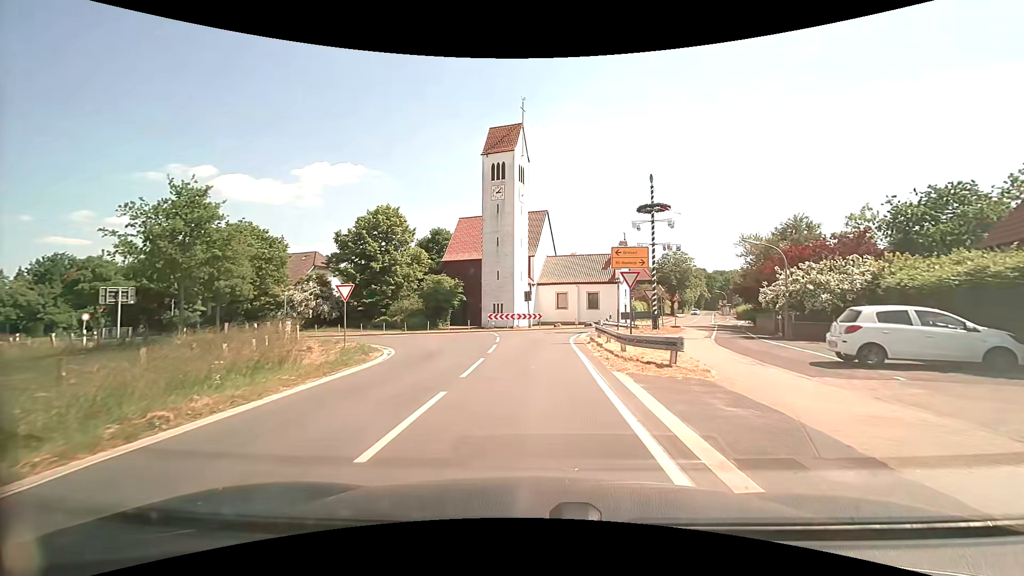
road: tertiary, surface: asphalt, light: Day
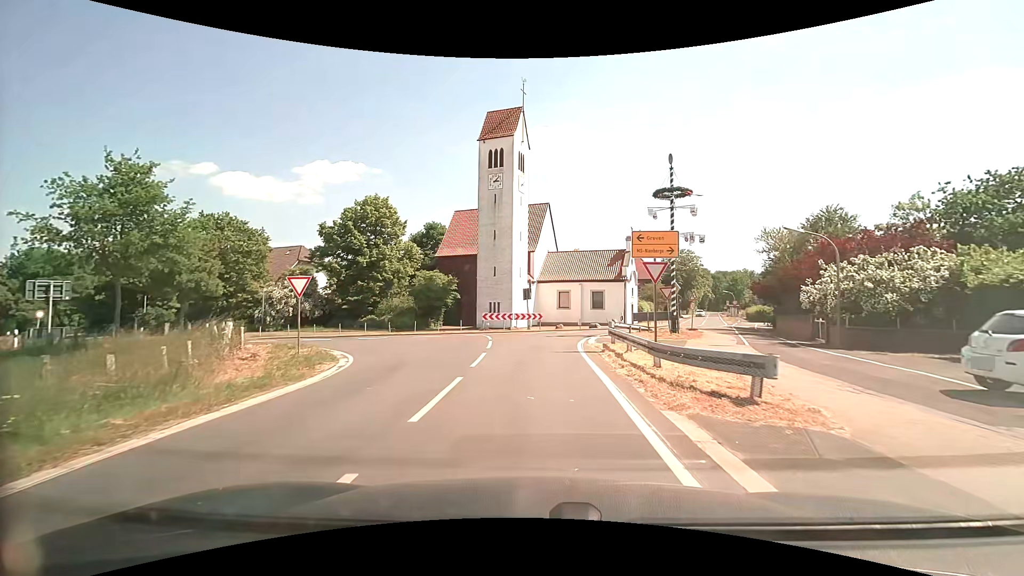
(0.0, +4.2) m; 0°
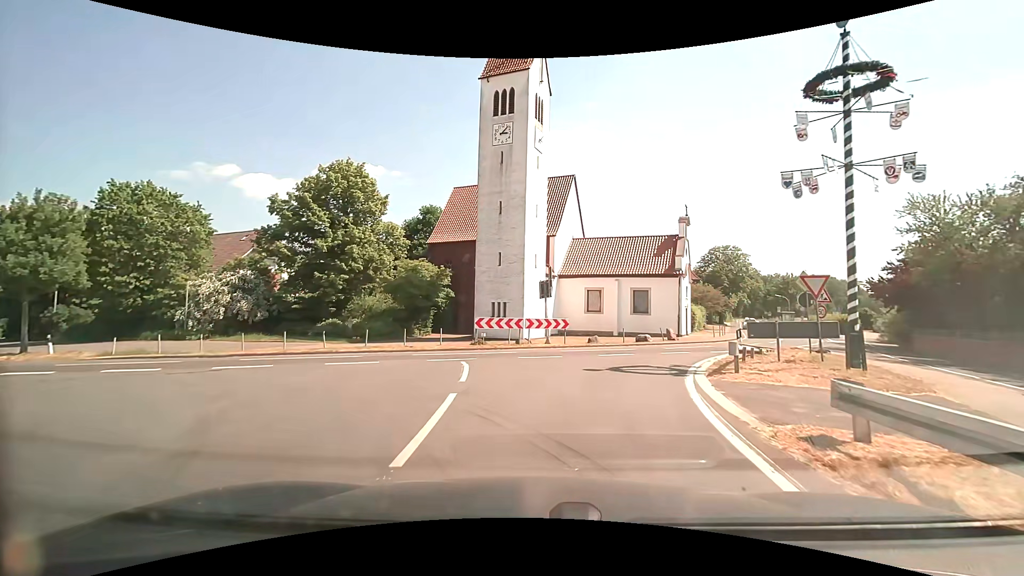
(-0.2, +13.5) m; -2°
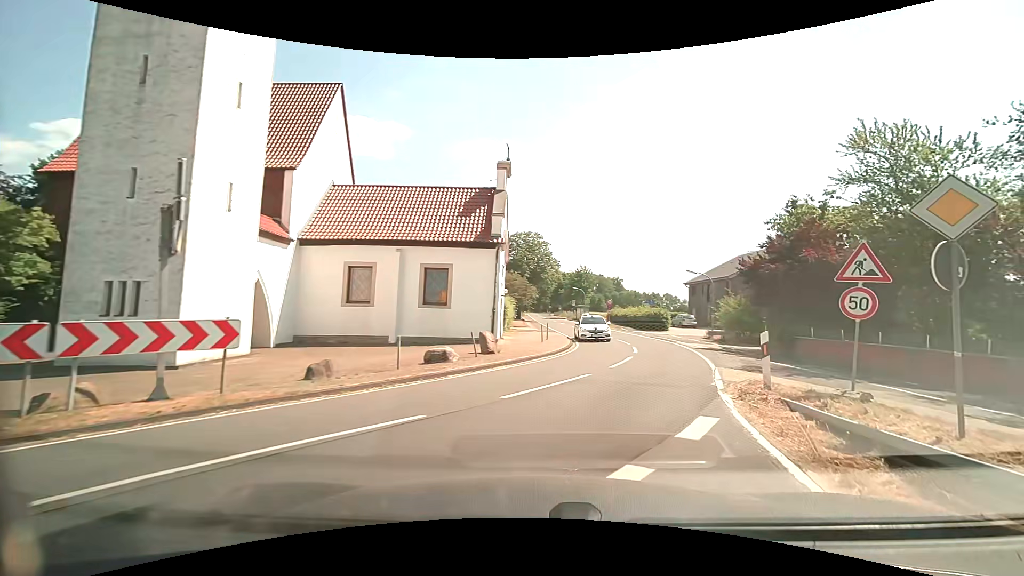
(+2.3, +16.0) m; +23°
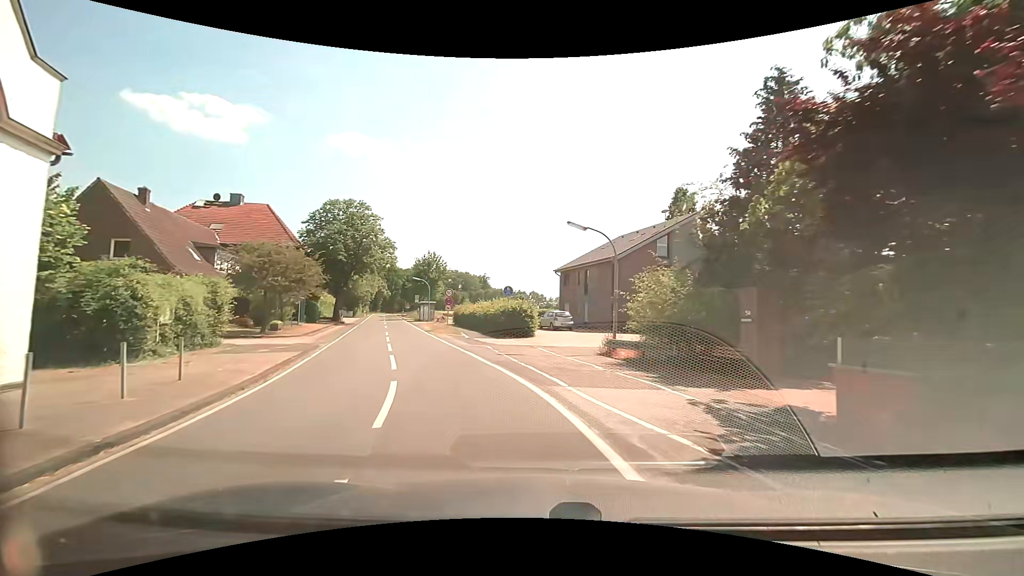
(+4.7, +19.8) m; +14°
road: secondary
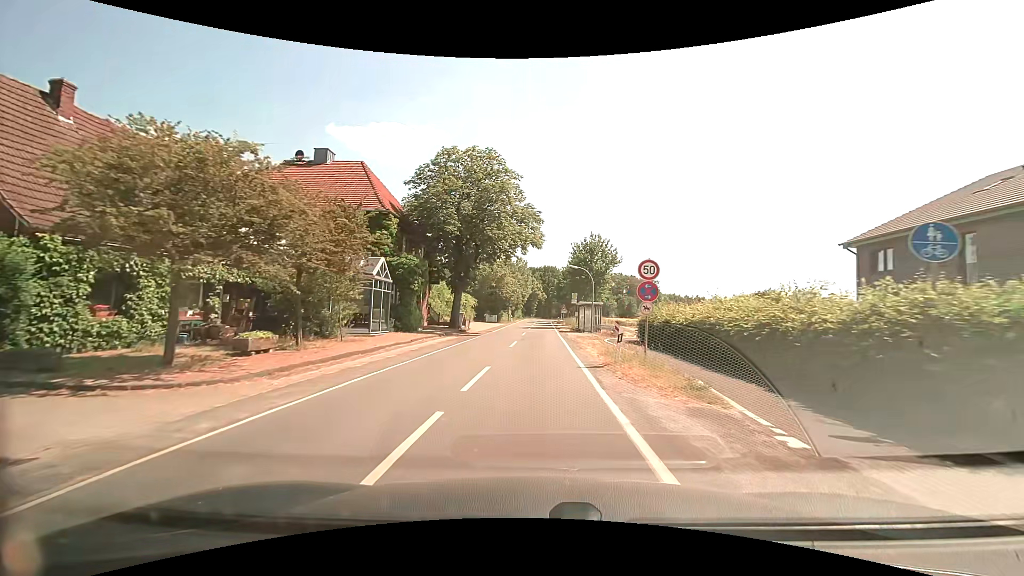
(-4.0, +21.5) m; -18°
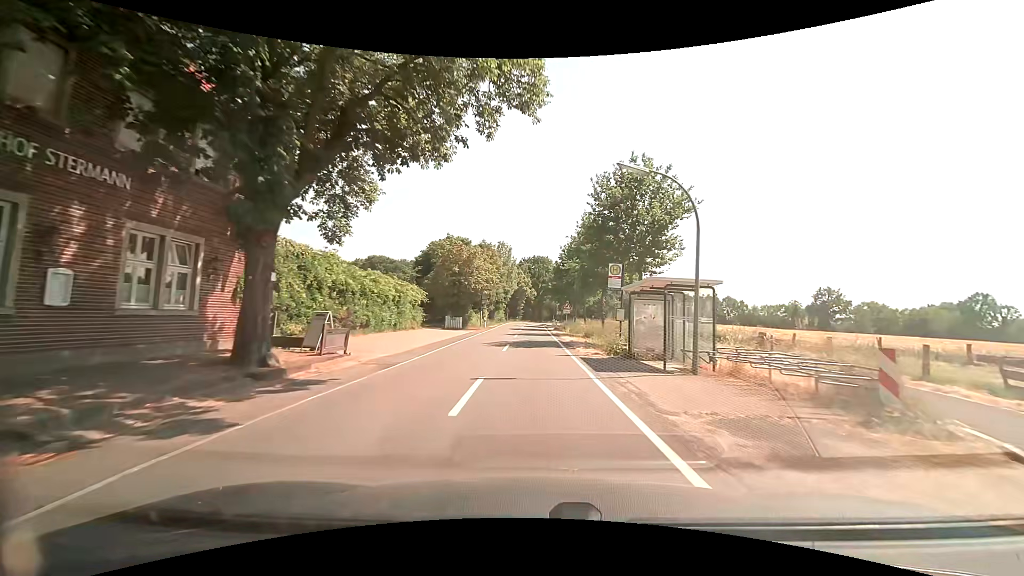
(0.0, +26.7) m; +1°
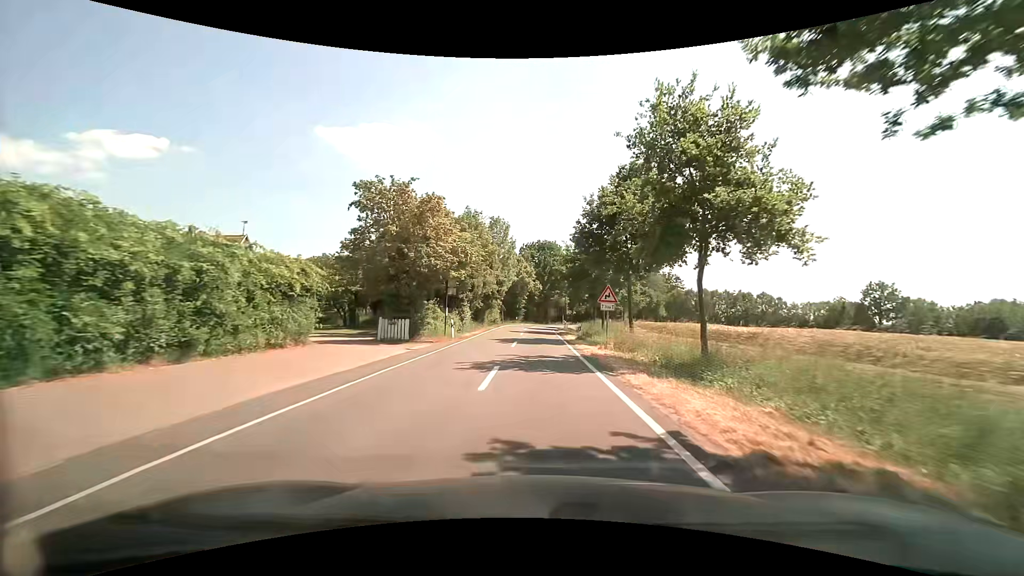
(0.0, +22.0) m; 0°
(0, +10) (0, +20) (0, +30) (0, +40) (0, +50) (+1, +60) (+3, +70) (+5, +80) (+8, +89) (+12, +98) m
